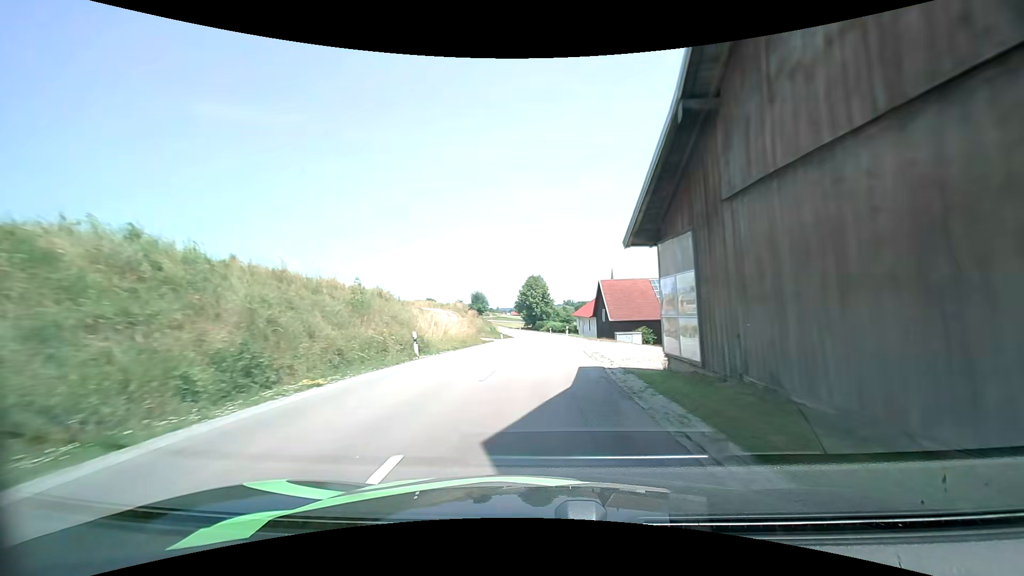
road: secondary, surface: asphalt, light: Day
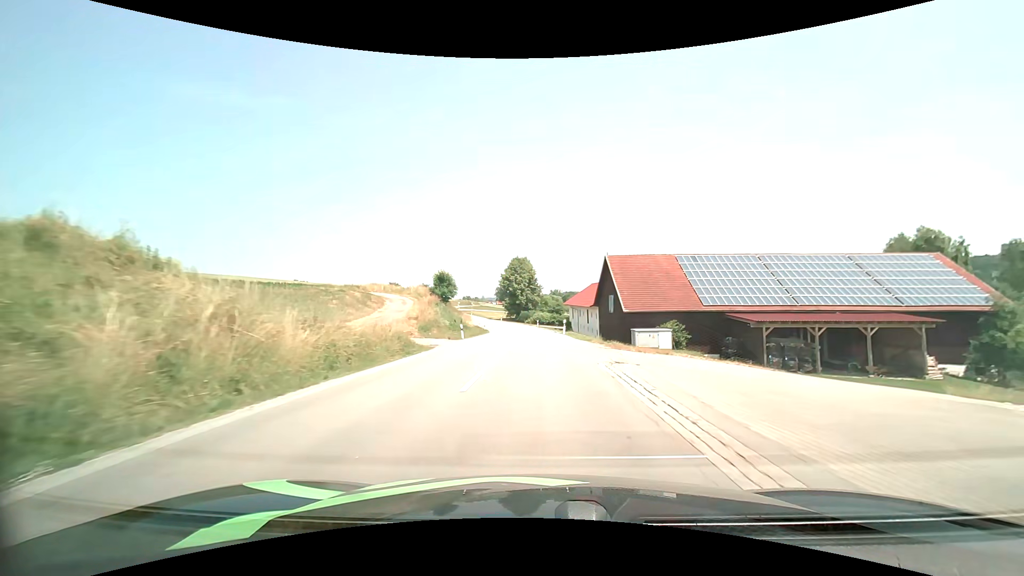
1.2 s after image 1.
(+0.2, +20.0) m; +1°
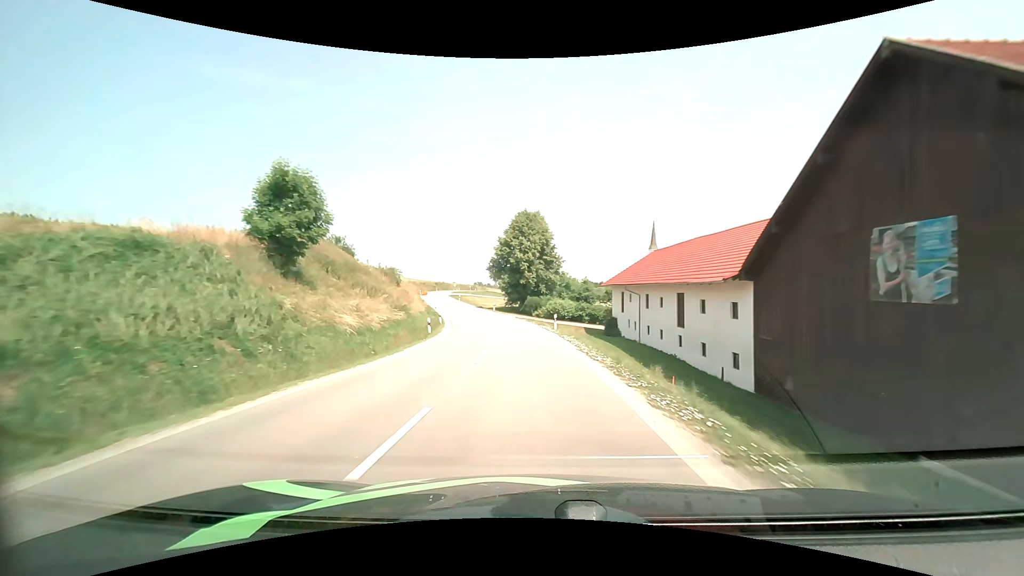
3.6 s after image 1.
(-0.1, +41.0) m; -1°
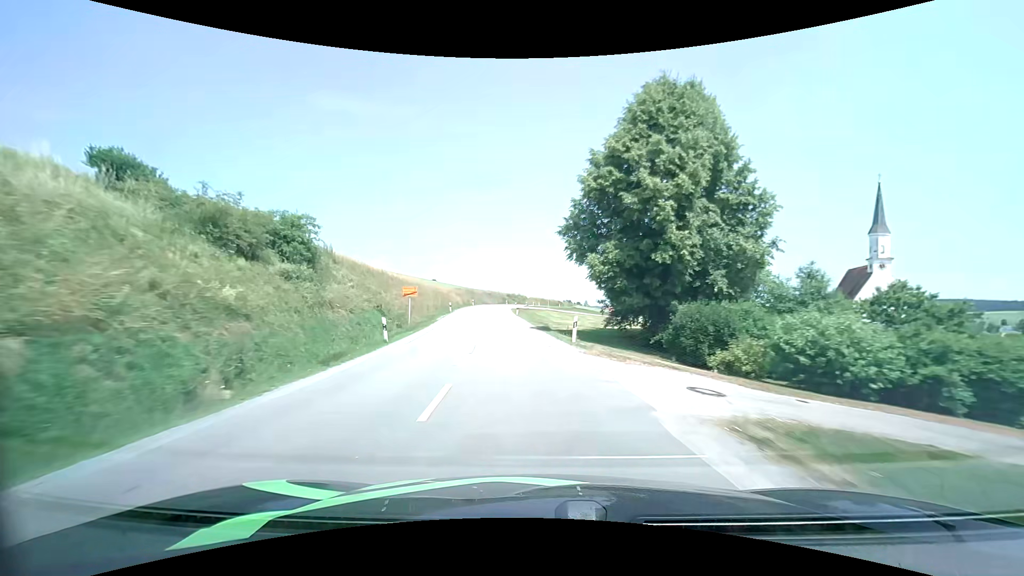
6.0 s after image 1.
(-3.3, +43.1) m; -10°
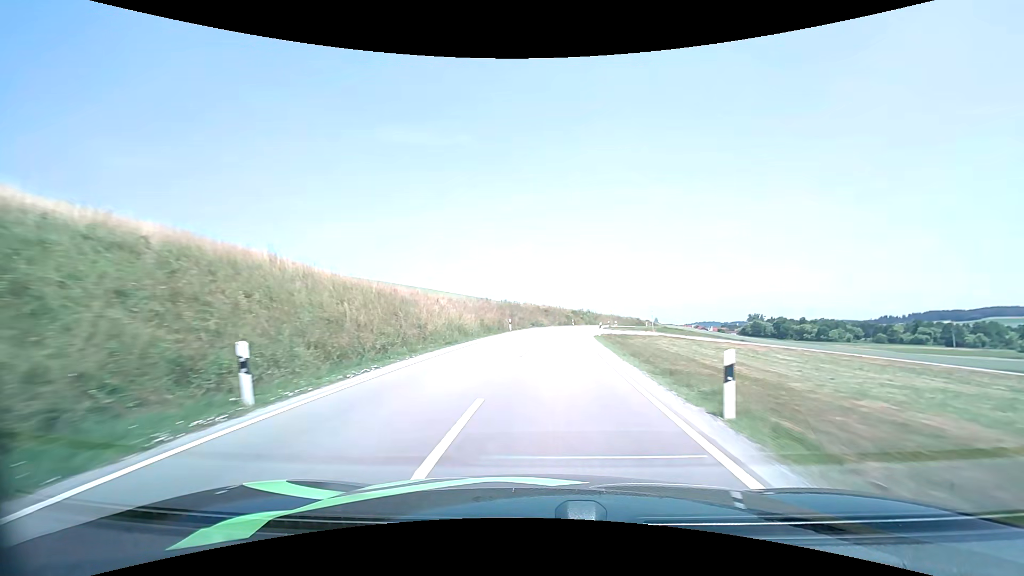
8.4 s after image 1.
(-4.1, +44.8) m; -7°
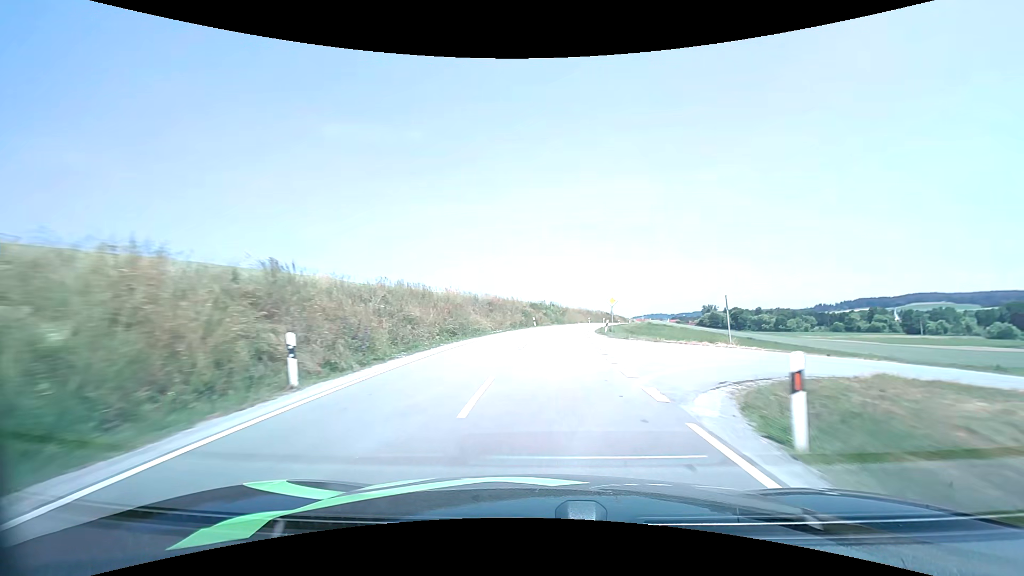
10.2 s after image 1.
(+1.2, +33.6) m; +5°
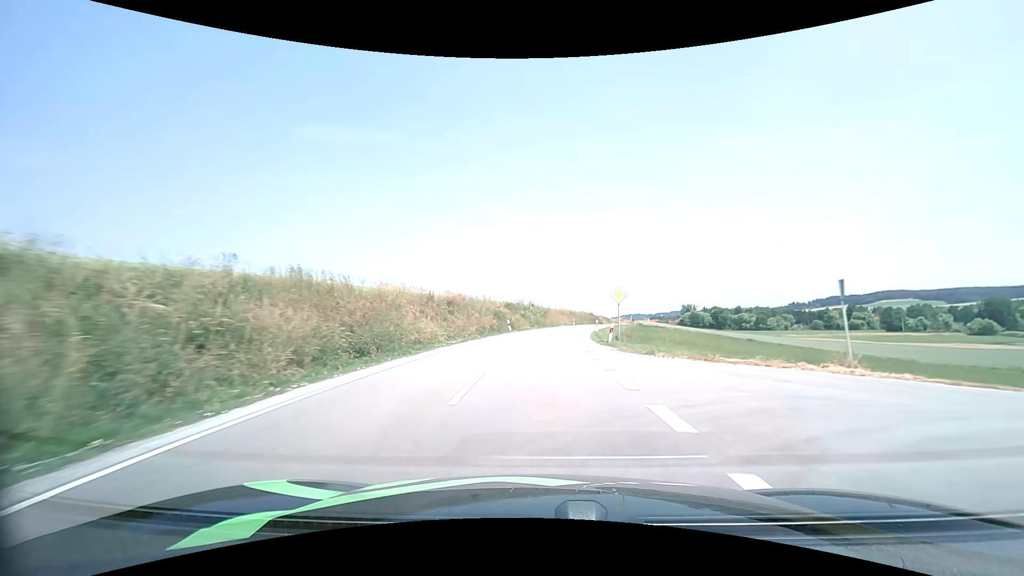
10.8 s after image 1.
(+0.2, +11.1) m; +2°
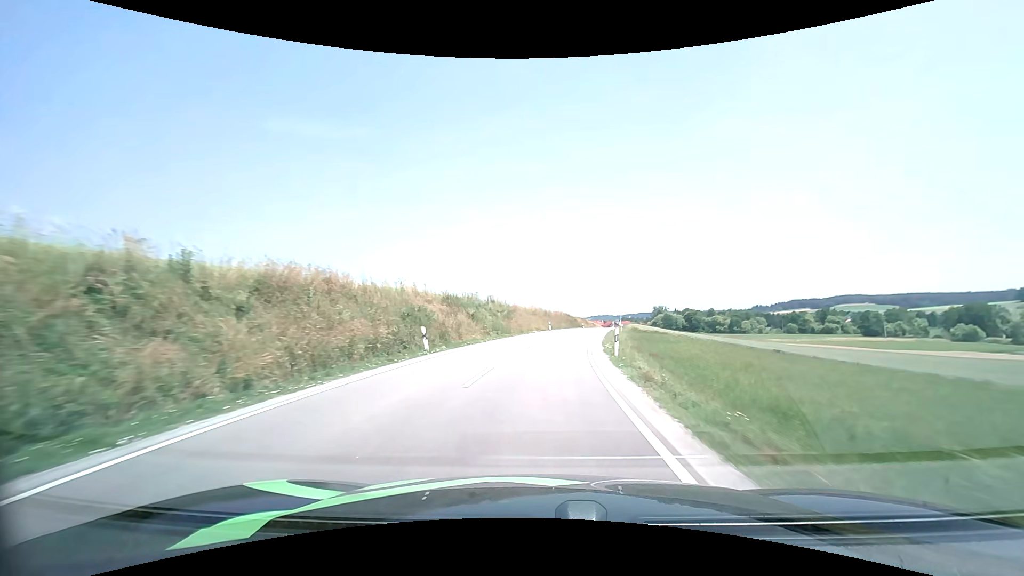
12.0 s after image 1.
(+0.6, +22.0) m; +3°
(0, +10) (+1, +20) (+2, +30) (+3, +40) (+5, +50) (+6, +60) (+8, +69) (+10, +79) (+12, +89) (+13, +99) m
